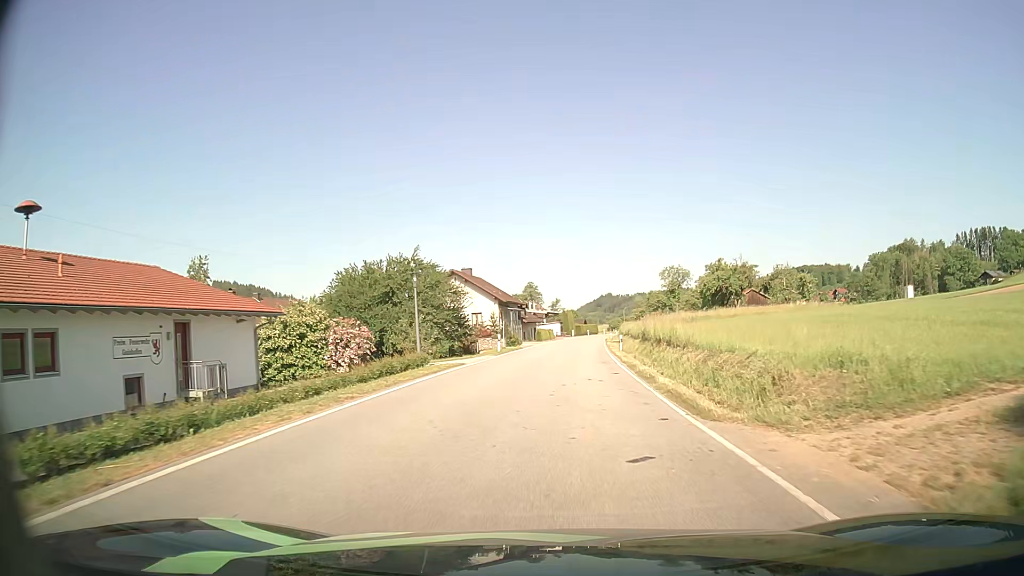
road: secondary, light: Day
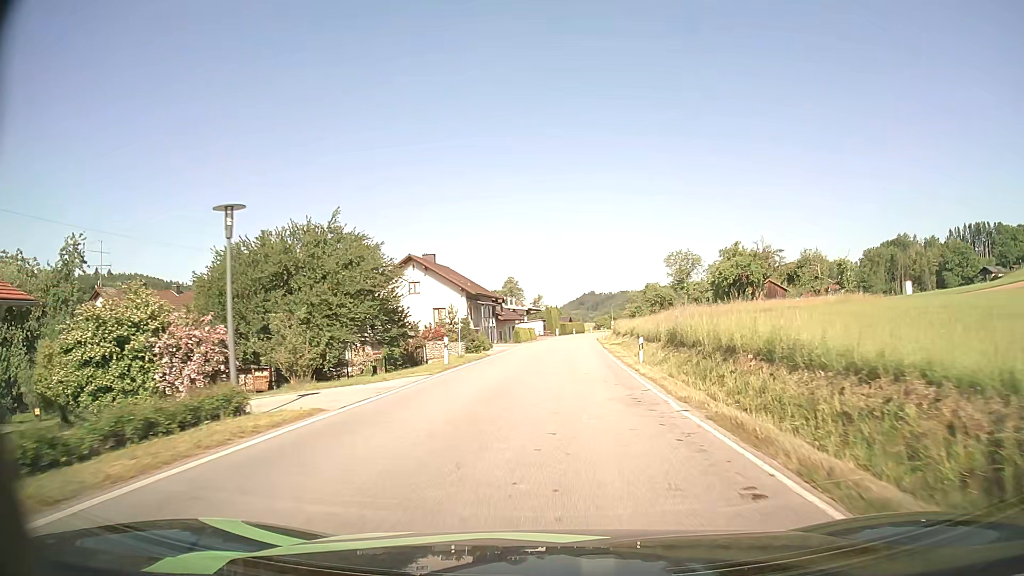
(+0.1, +14.9) m; +1°
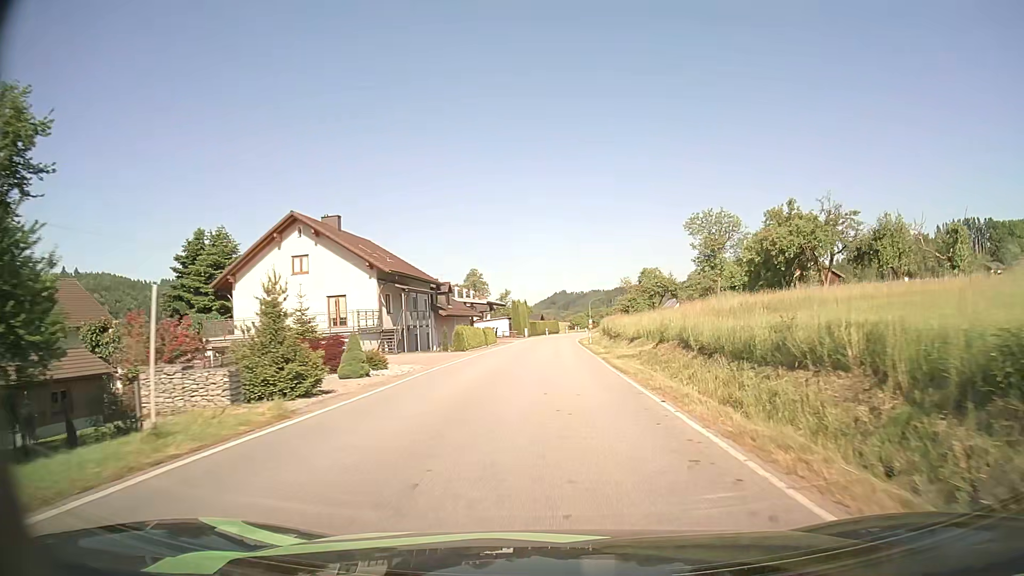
(+0.5, +23.2) m; +3°
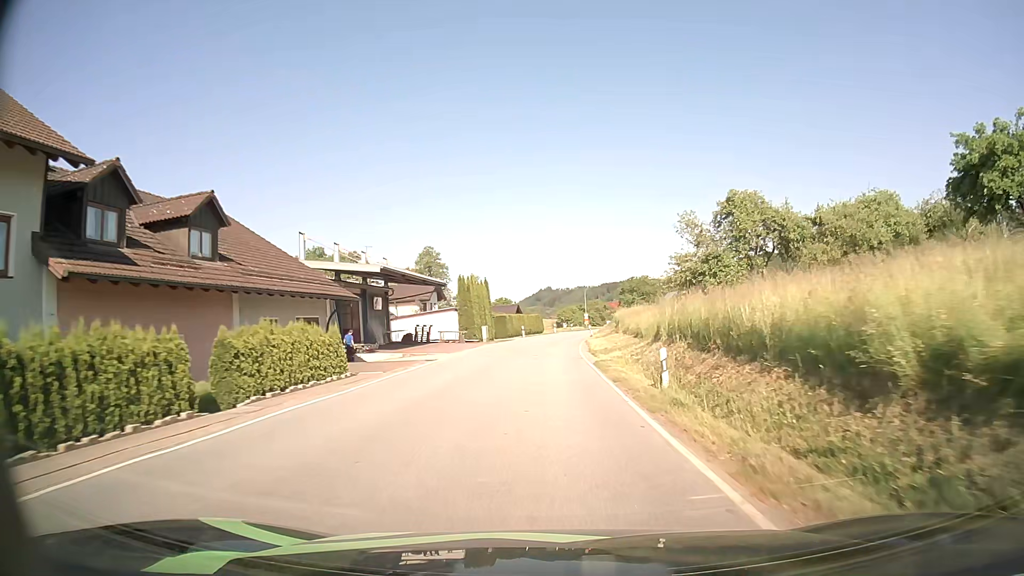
(+0.7, +41.3) m; +2°
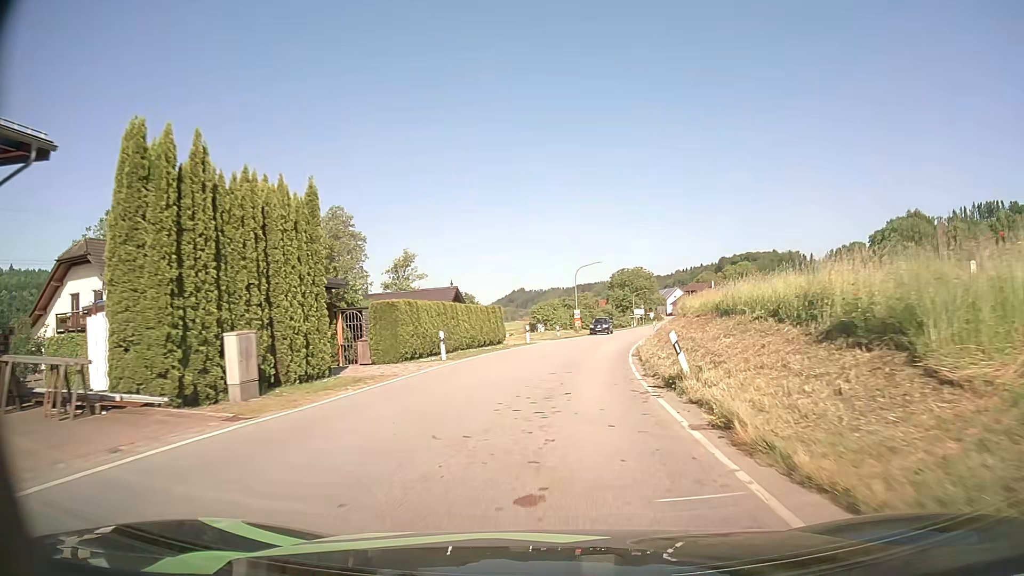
(-0.1, +41.7) m; +1°
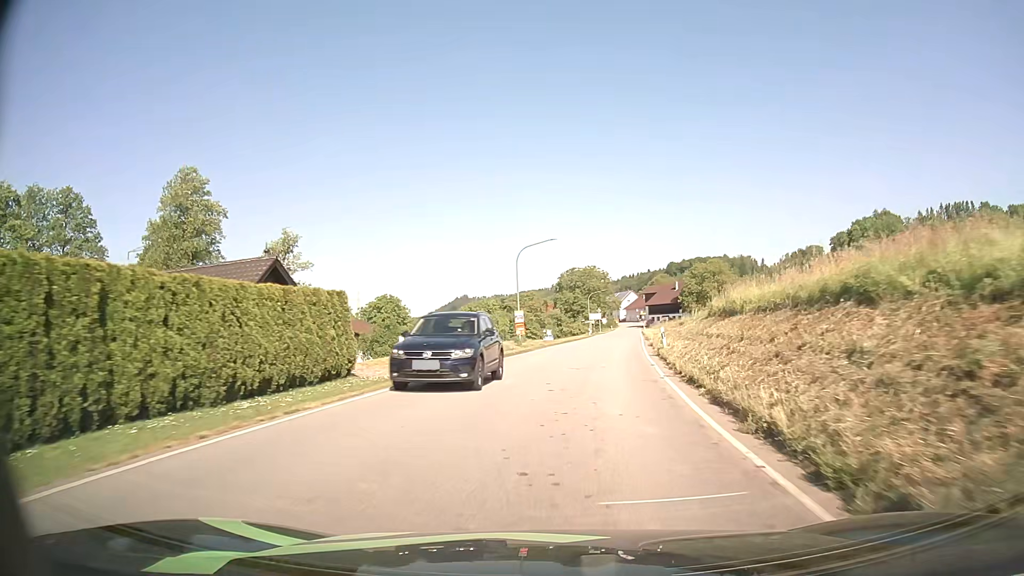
(+1.0, +23.8) m; +5°
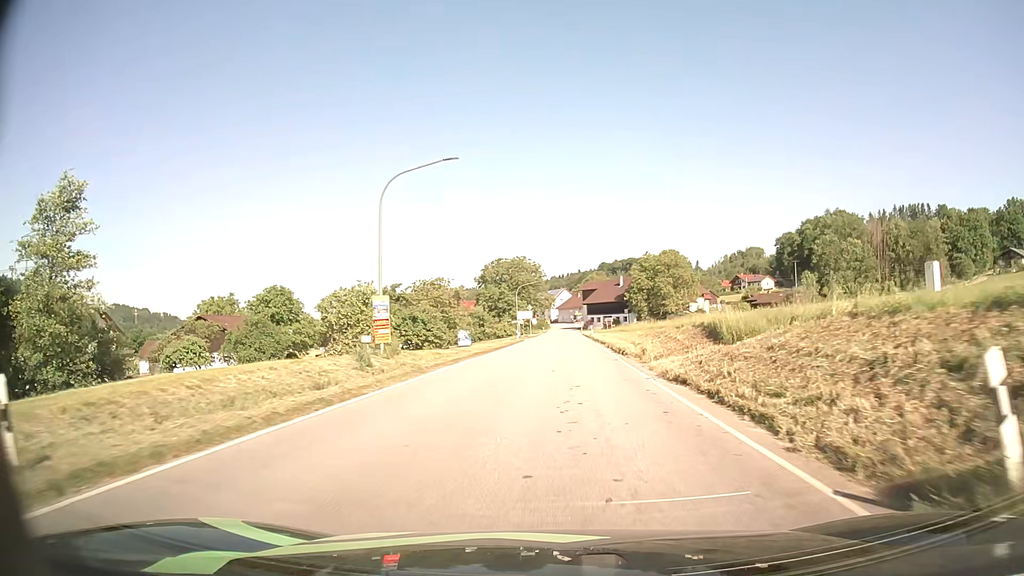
(+1.1, +23.9) m; +6°
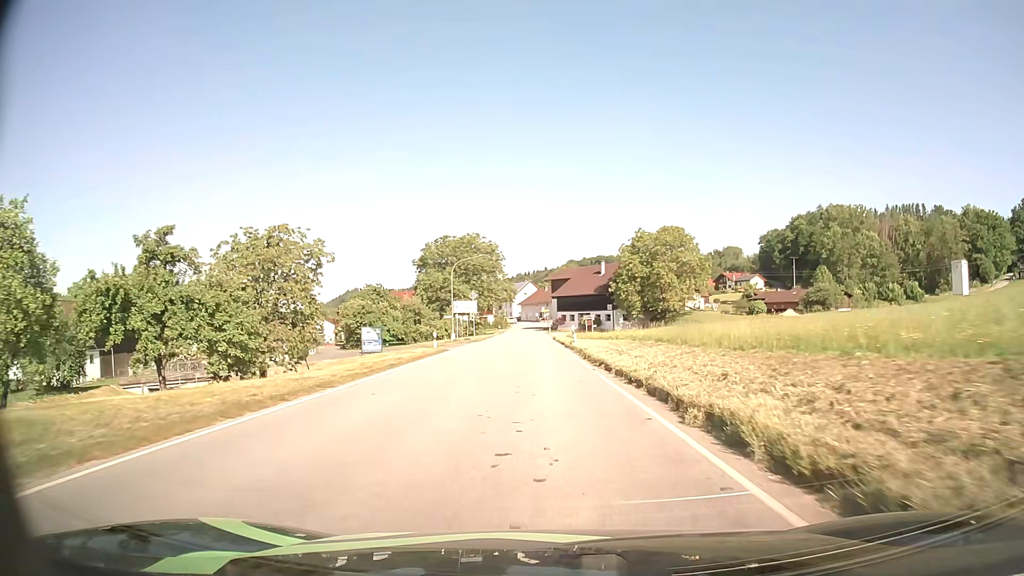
(+1.1, +31.4) m; +3°
(0, +10) (0, +20) (0, +30) (-1, +40) (-1, +50) (-2, +60) (-2, +70) (-2, +80) (-2, +90) (-2, +100) m
